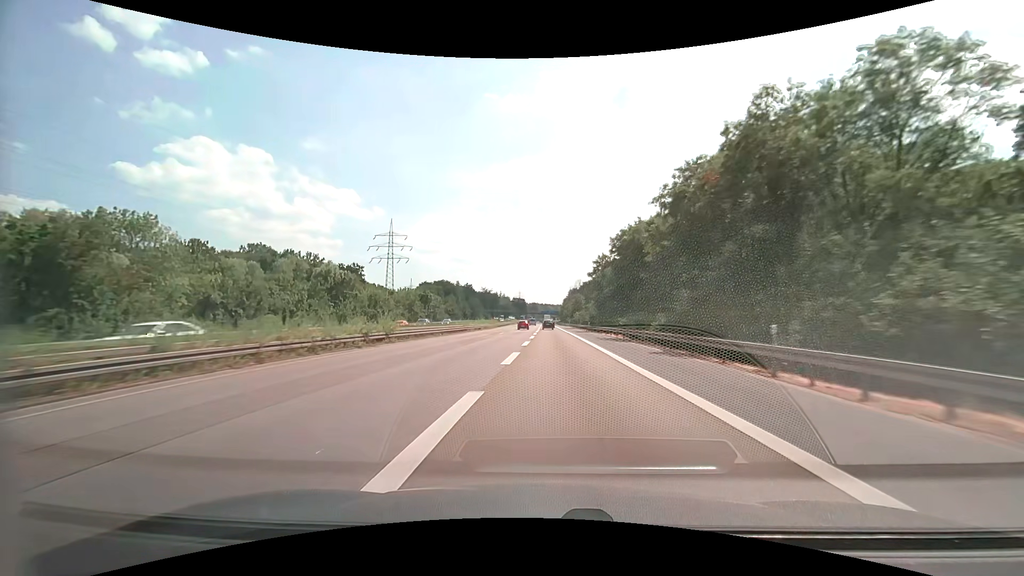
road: motorway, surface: asphalt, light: Day
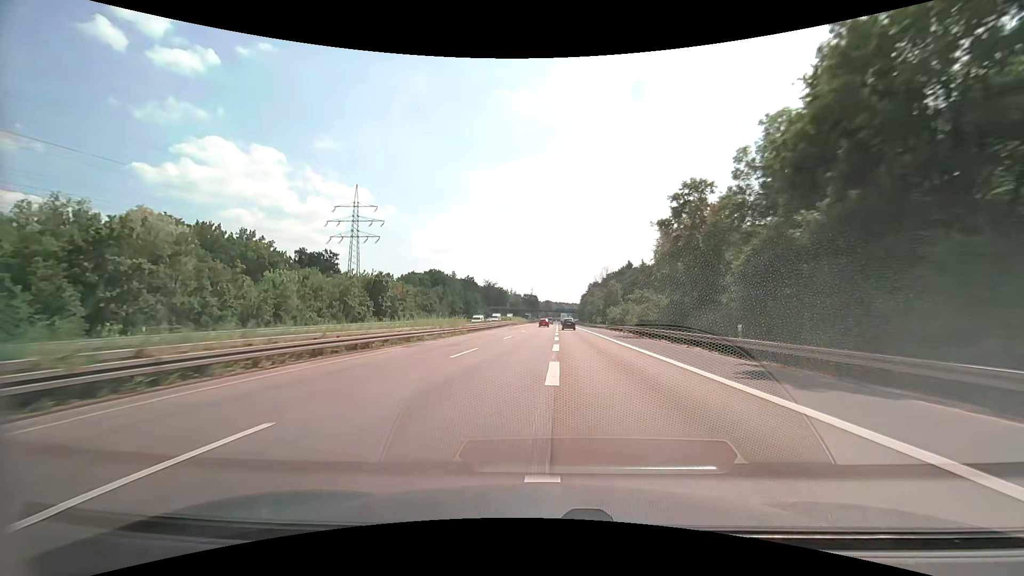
(-0.8, +52.8) m; -2°
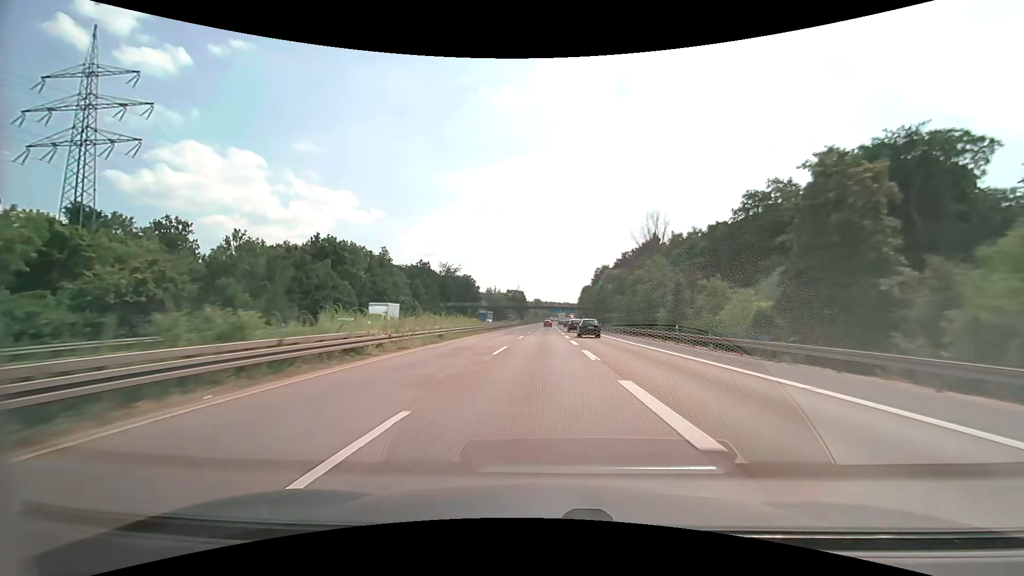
(+0.5, +88.5) m; +1°
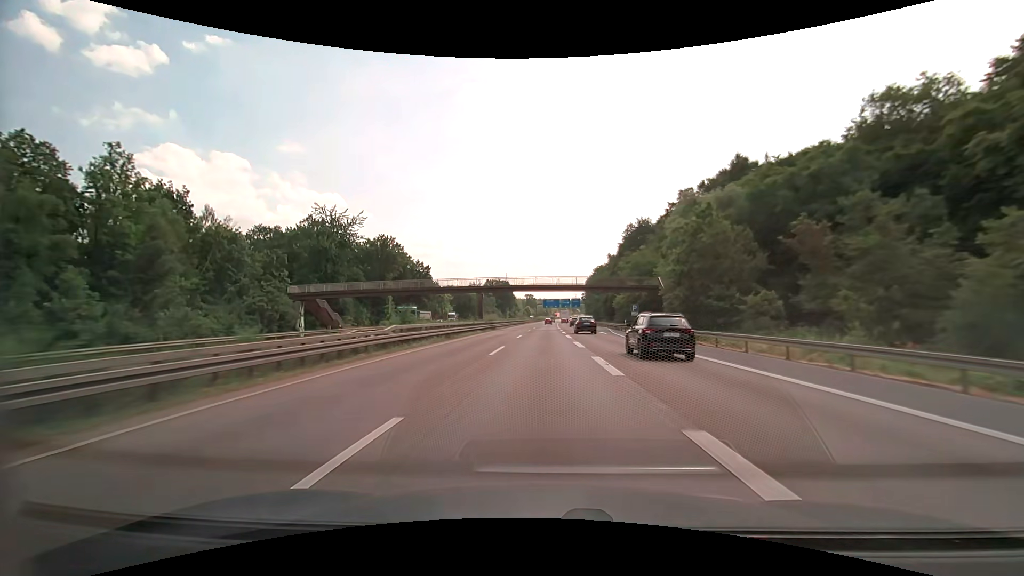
(+0.7, +88.8) m; +1°
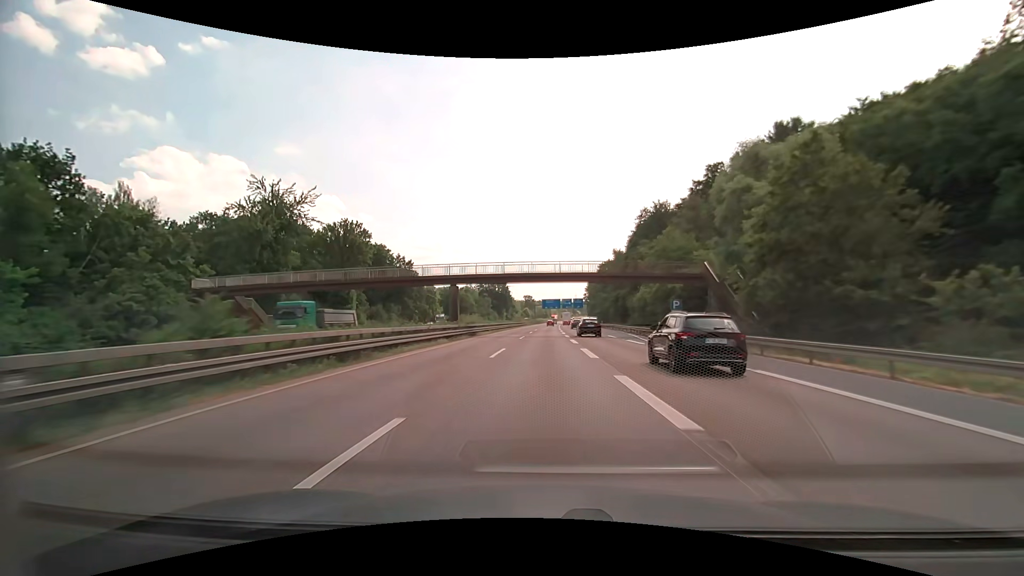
(0.0, +17.7) m; 0°
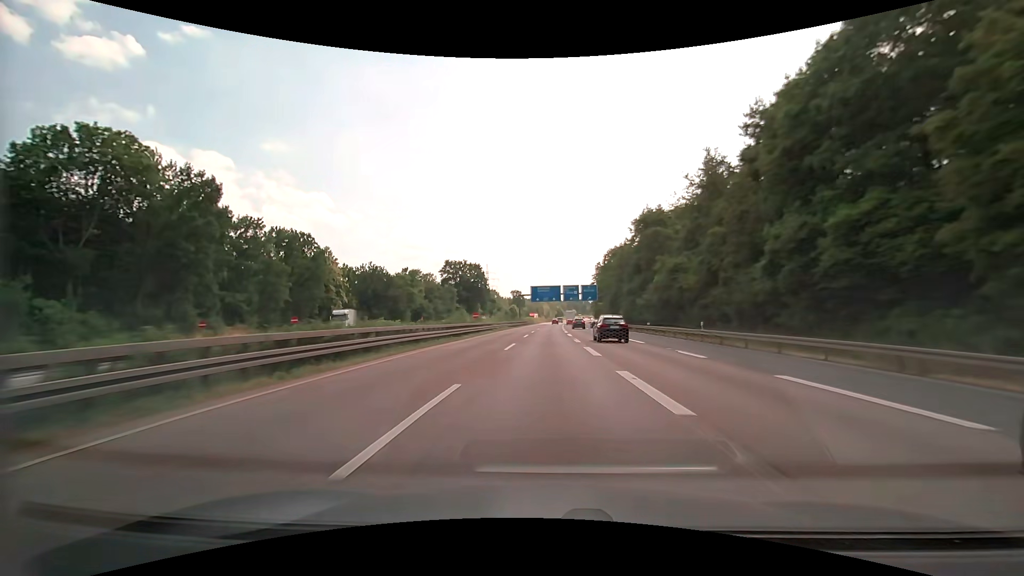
(+0.3, +70.7) m; +1°
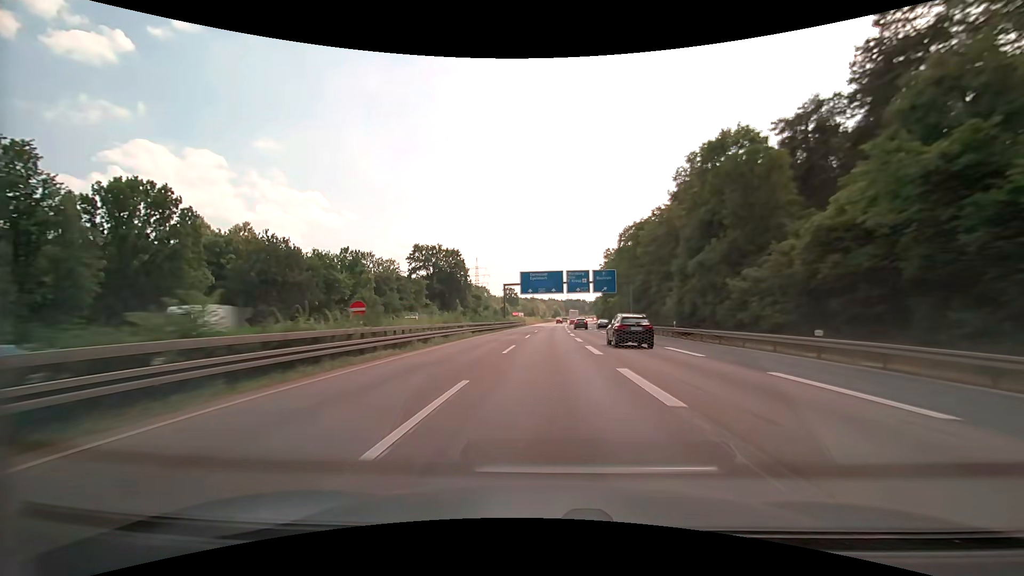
(+0.1, +35.2) m; 0°
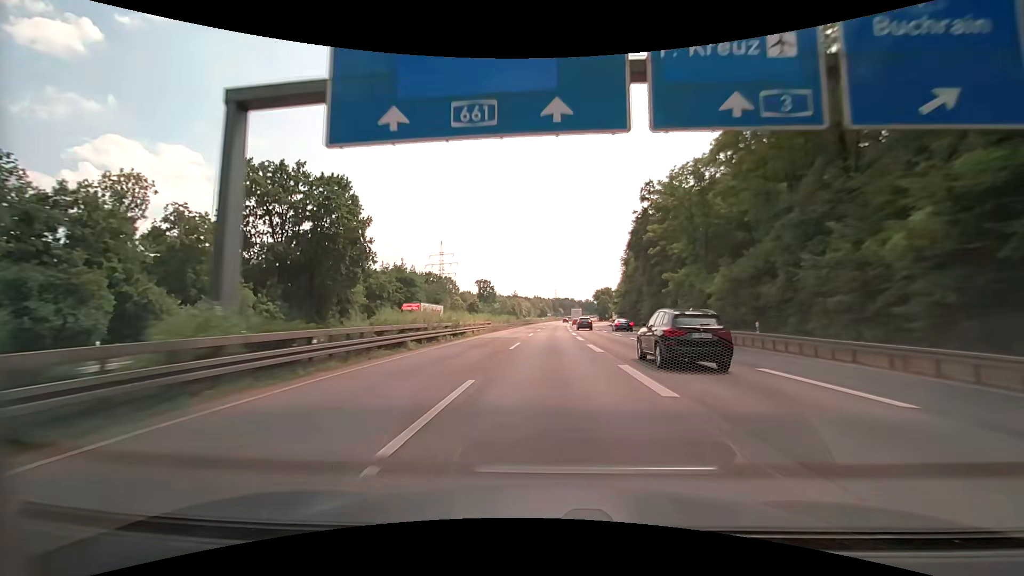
(+1.0, +70.0) m; +2°
(0, +10) (0, +20) (0, +30) (0, +40) (+1, +50) (+1, +60) (+1, +70) (+2, +80) (+2, +90) (+3, +100) m
